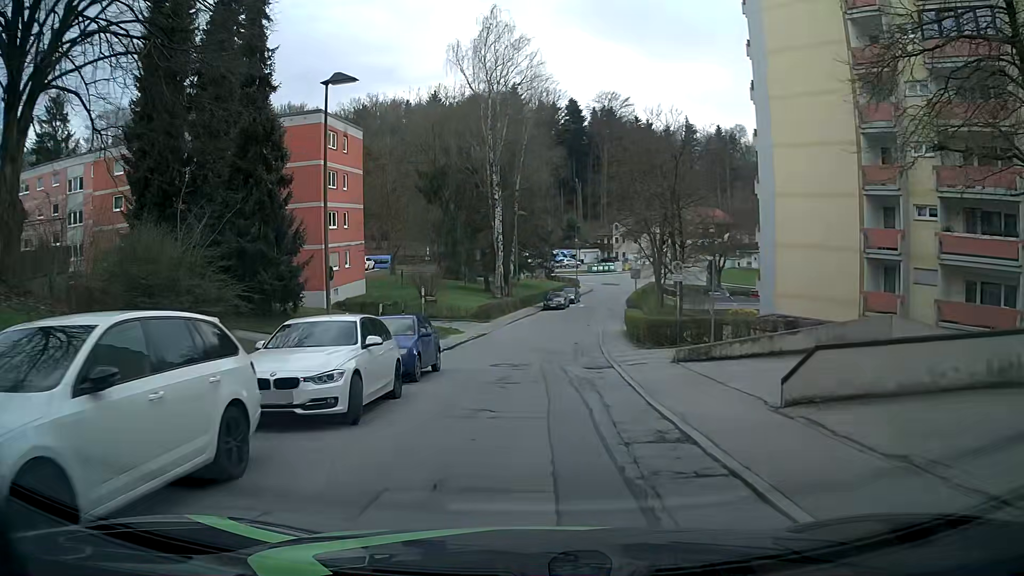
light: Day
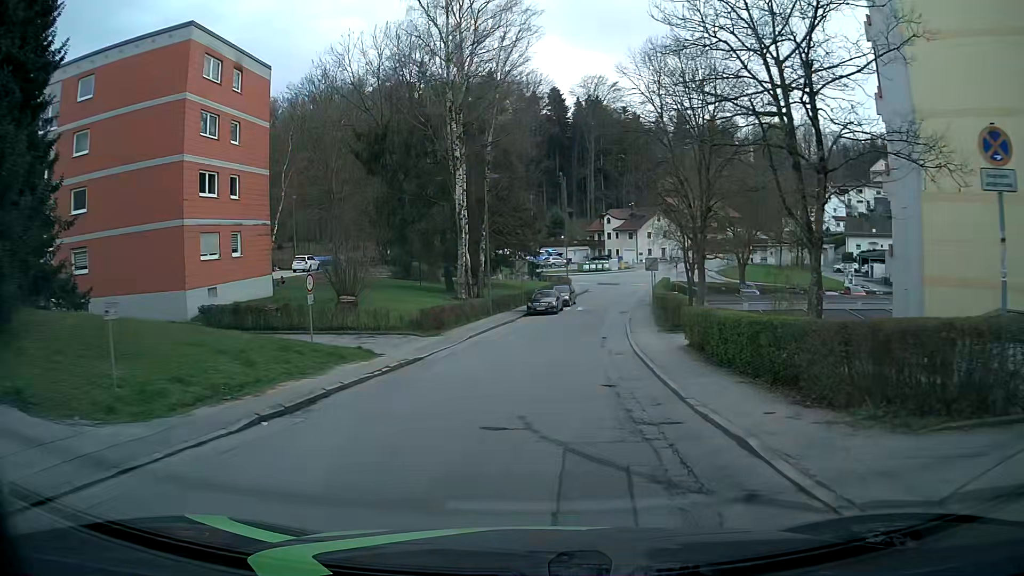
(0.0, +16.9) m; -1°
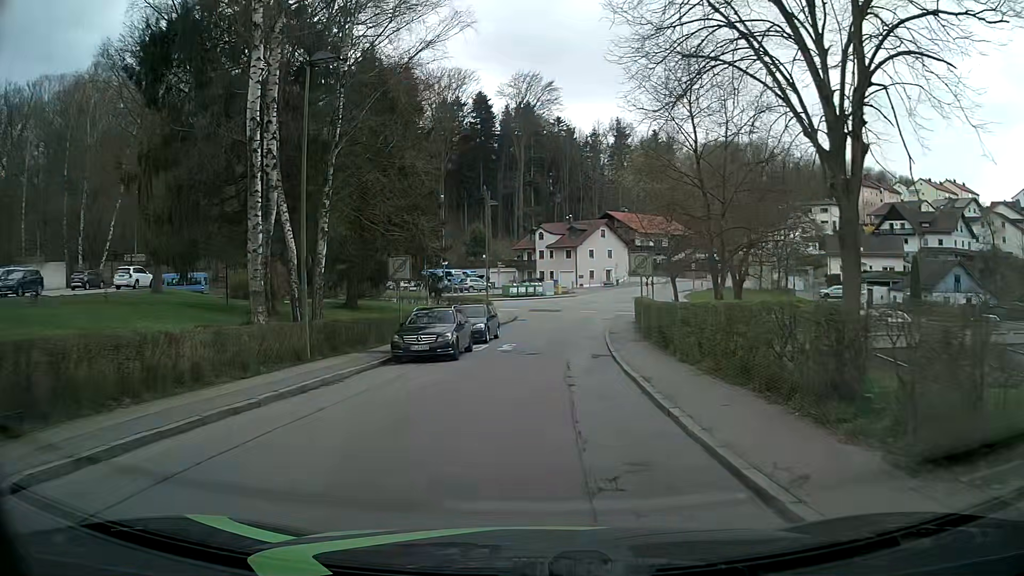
(+1.8, +21.4) m; +7°
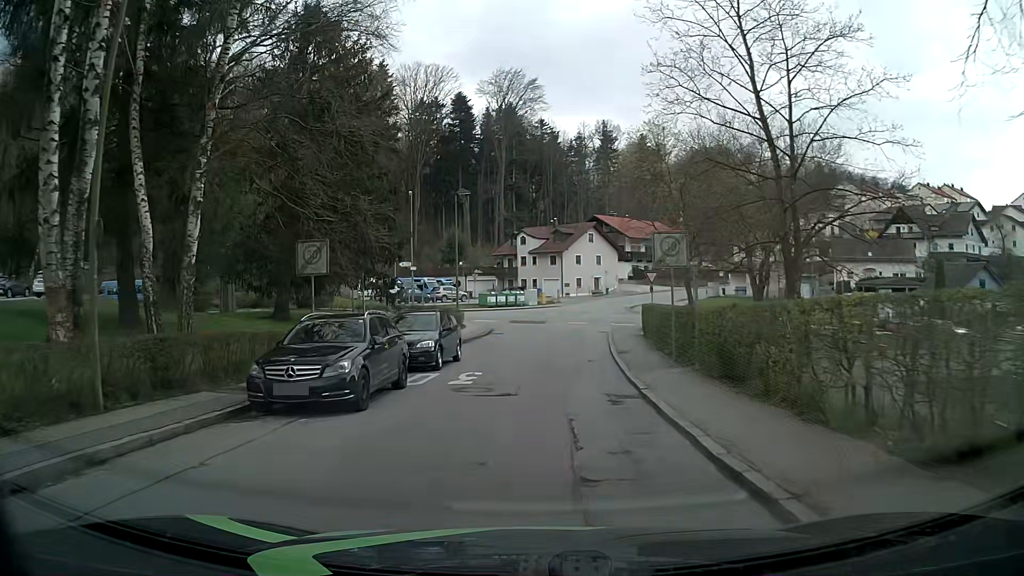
(+0.2, +8.4) m; +2°
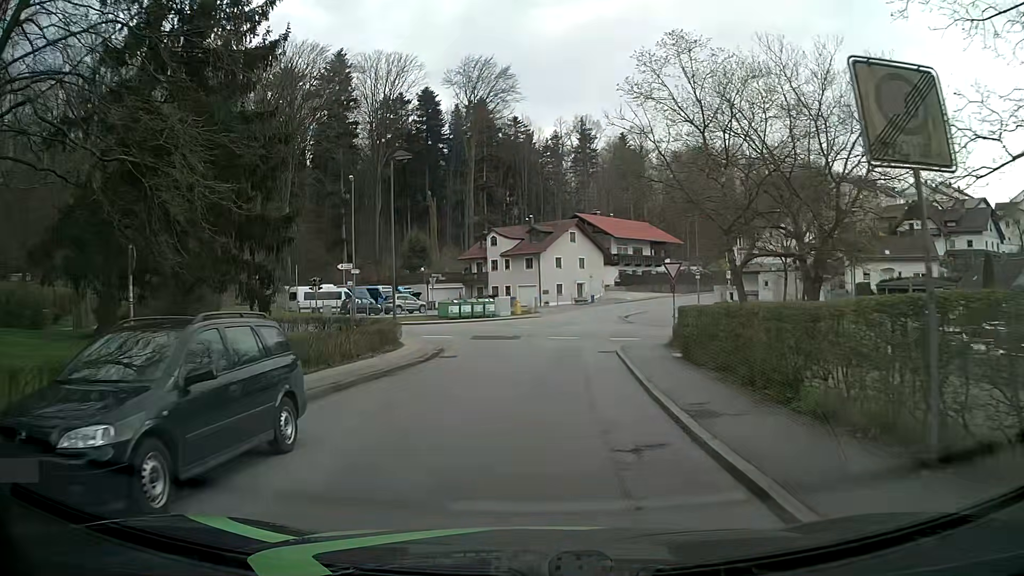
(+0.2, +11.9) m; +1°
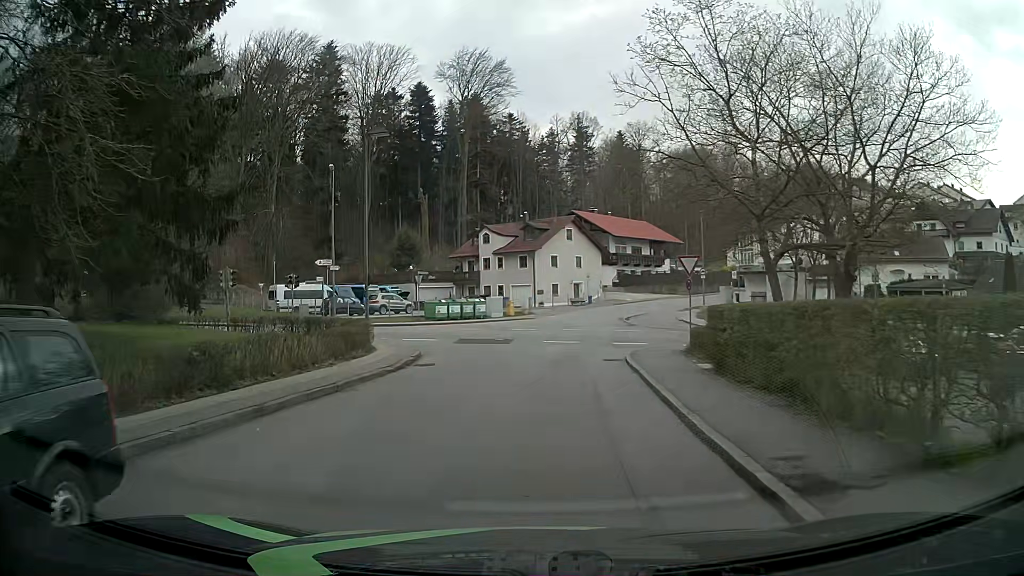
(+0.1, +3.7) m; +2°
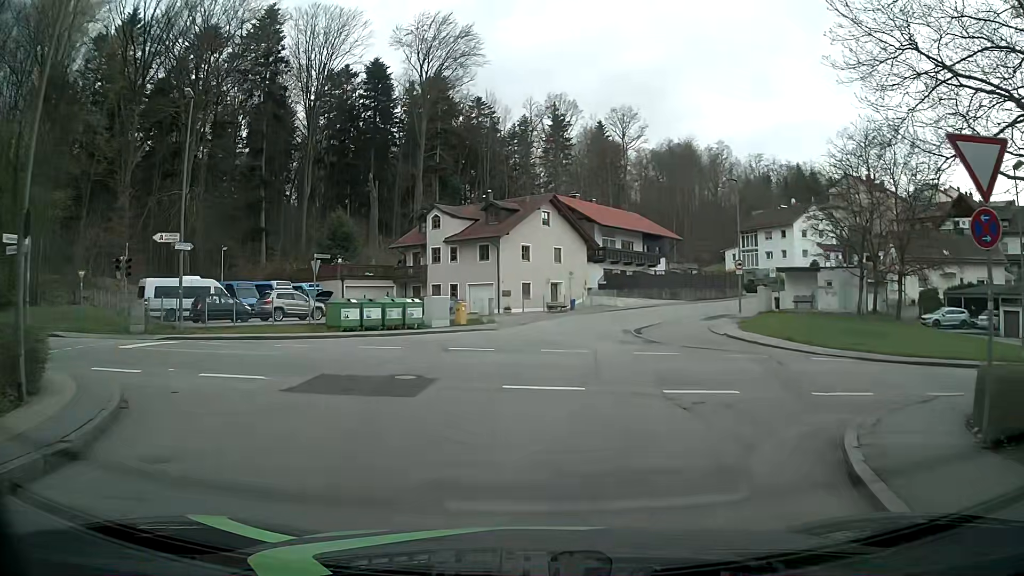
(+0.2, +16.8) m; +2°
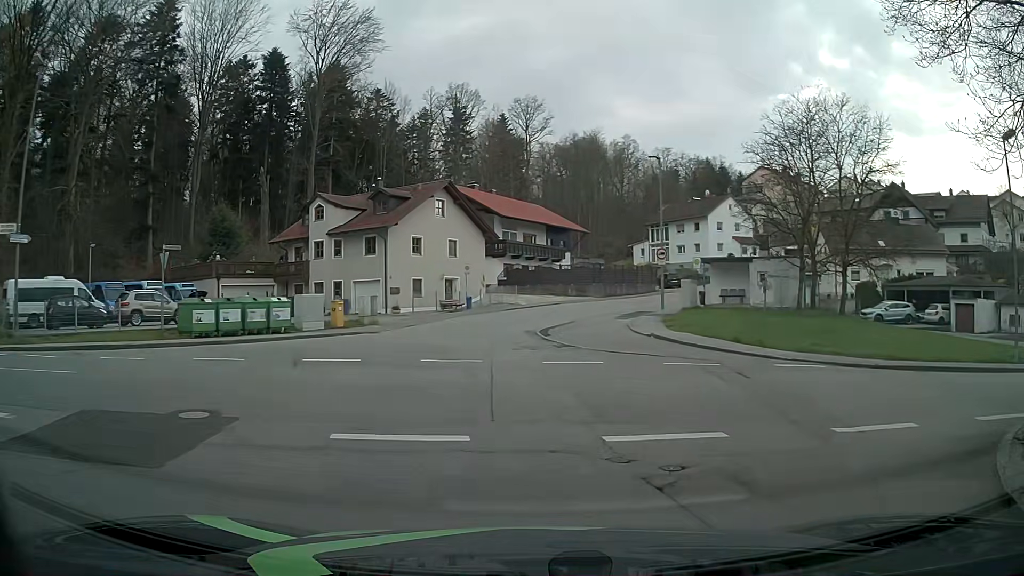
(+0.3, +5.1) m; +8°
